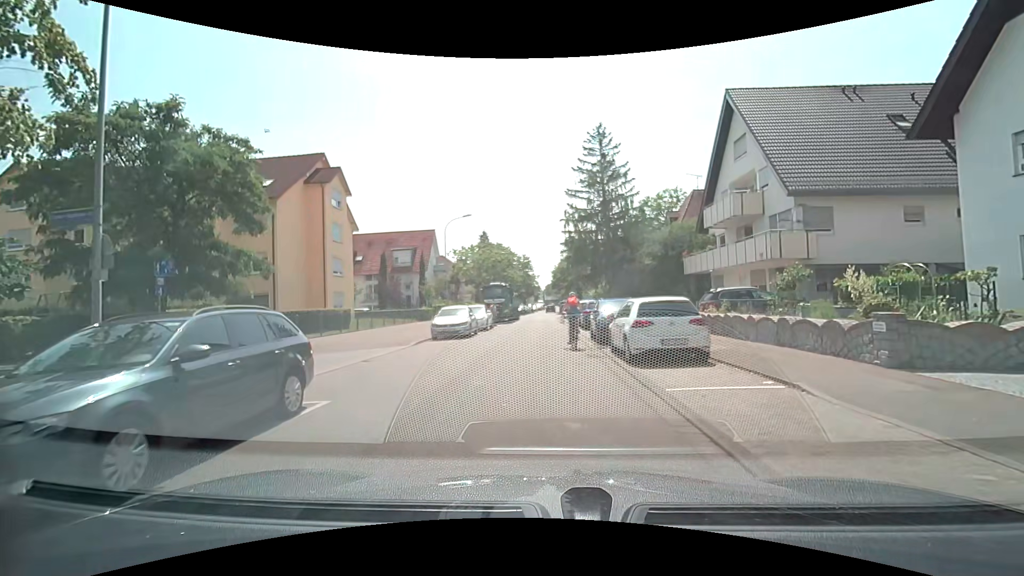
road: residential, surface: asphalt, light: Day
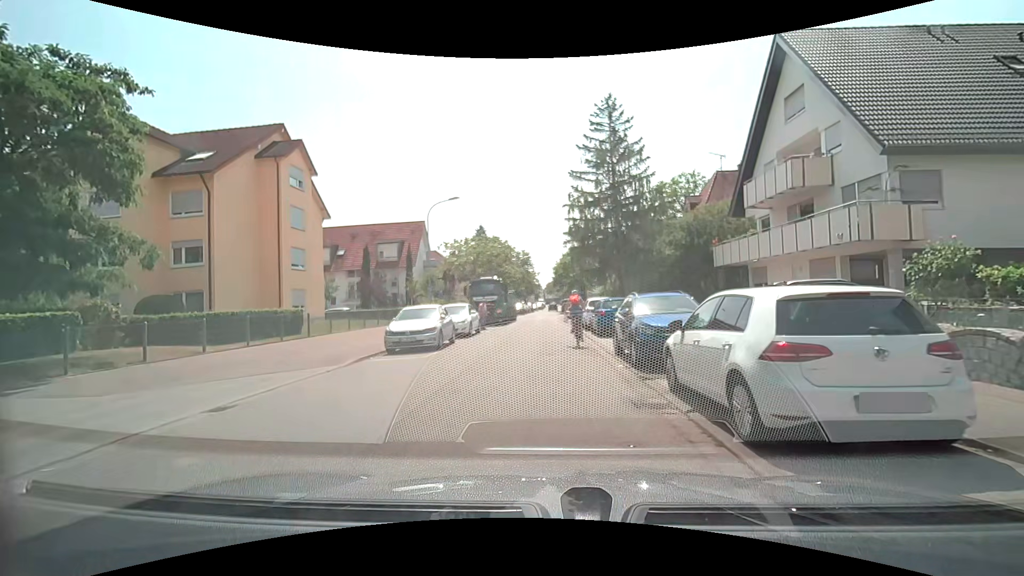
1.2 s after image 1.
(0.0, +6.4) m; 0°
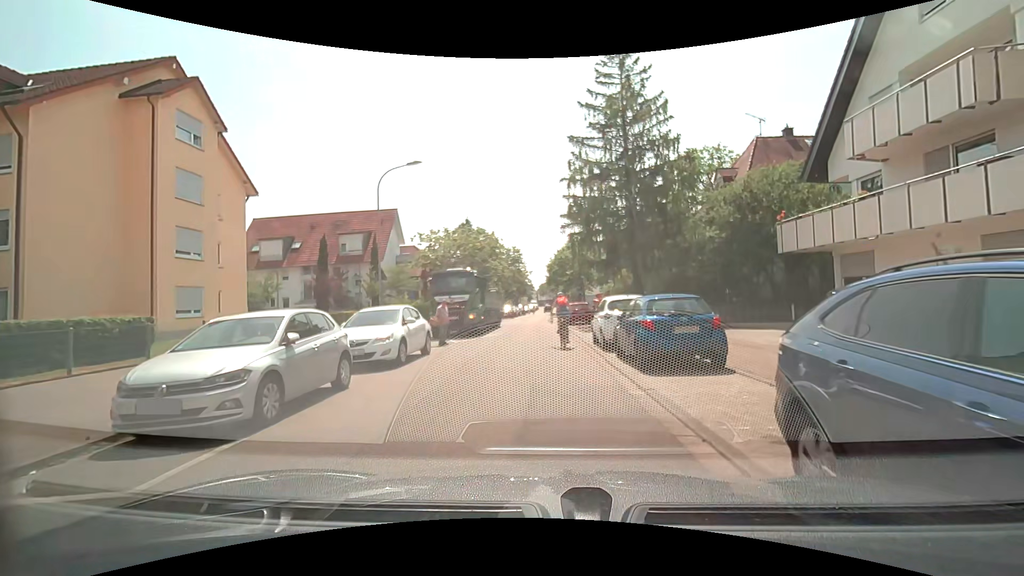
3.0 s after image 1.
(-0.1, +9.5) m; +1°
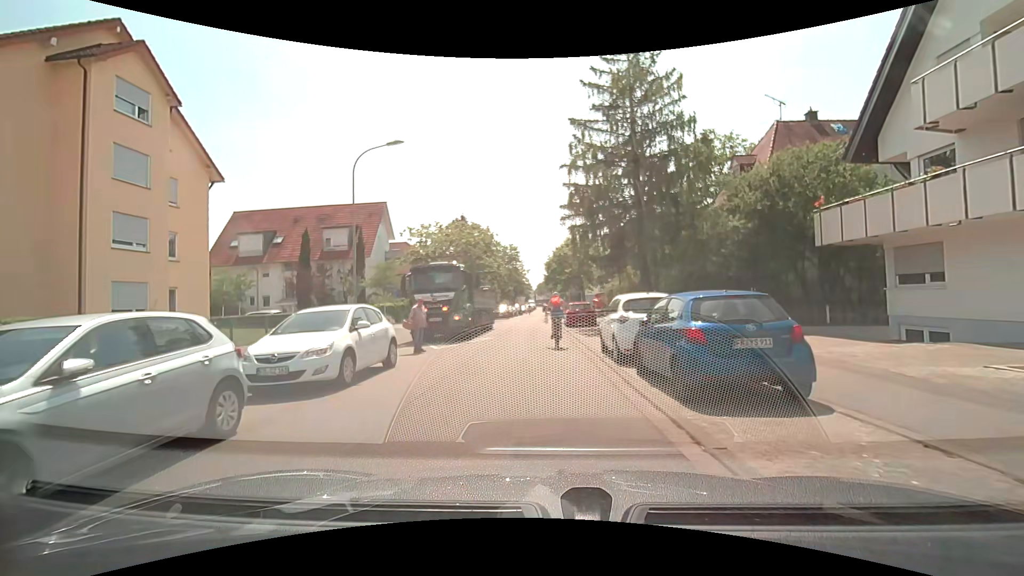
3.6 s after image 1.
(0.0, +3.2) m; 0°
(0, +10) (0, +20) (0, +30) (0, +40) (0, +50) (0, +60) (0, +70) (0, +80) (0, +90) (+1, +100) m
